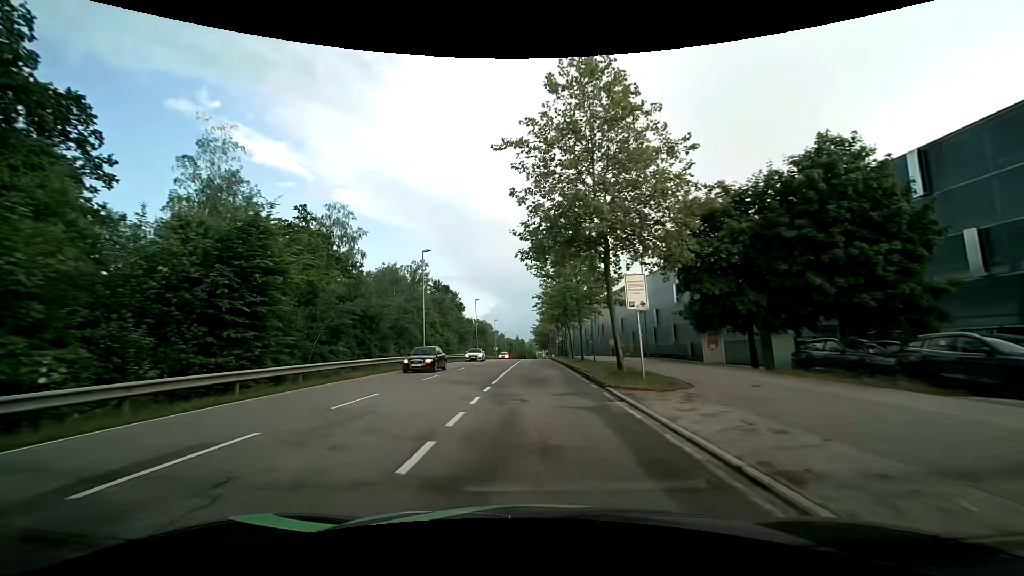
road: secondary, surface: asphalt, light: Day
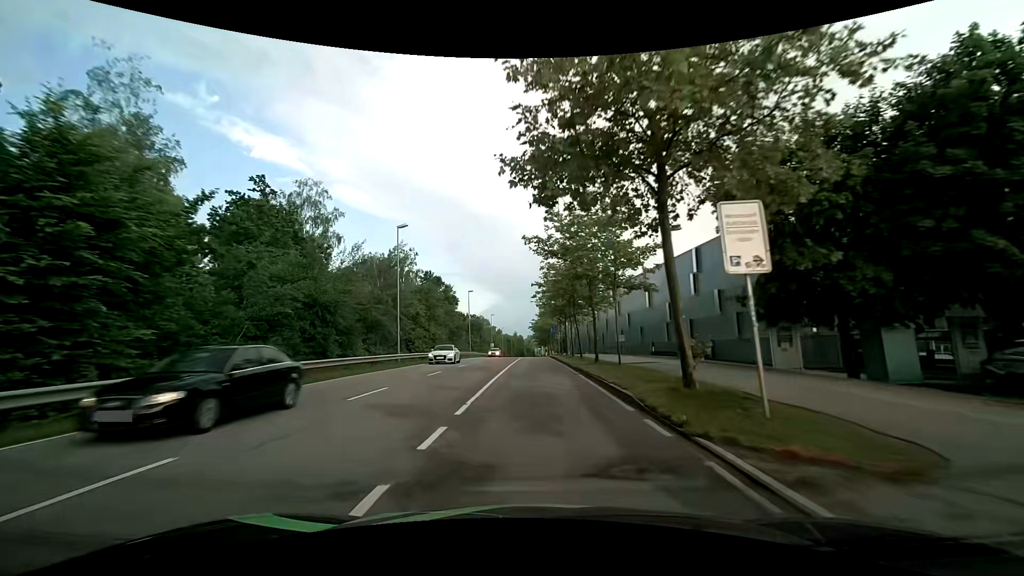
(0.0, +8.1) m; 0°
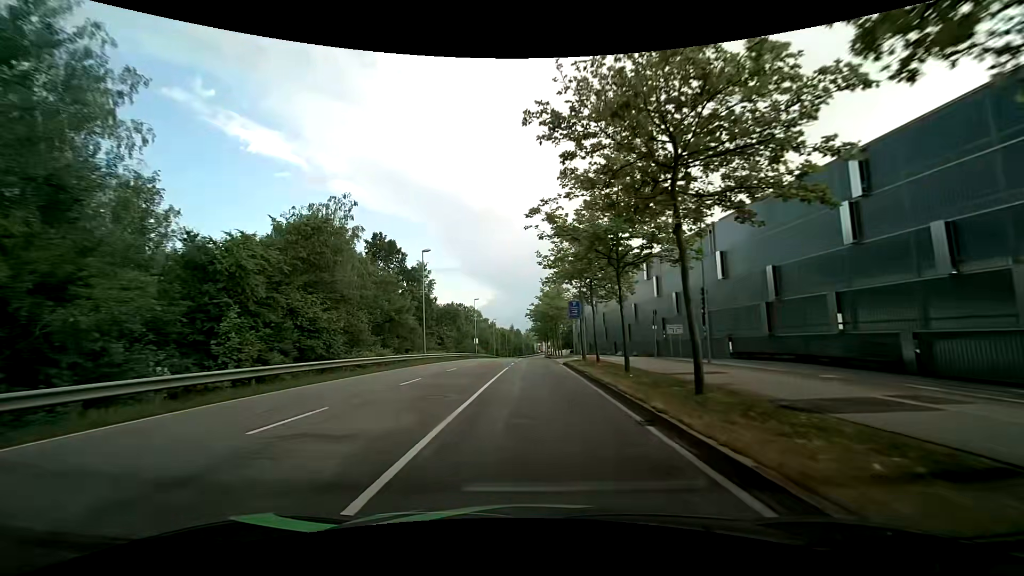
(+0.2, +31.1) m; +1°
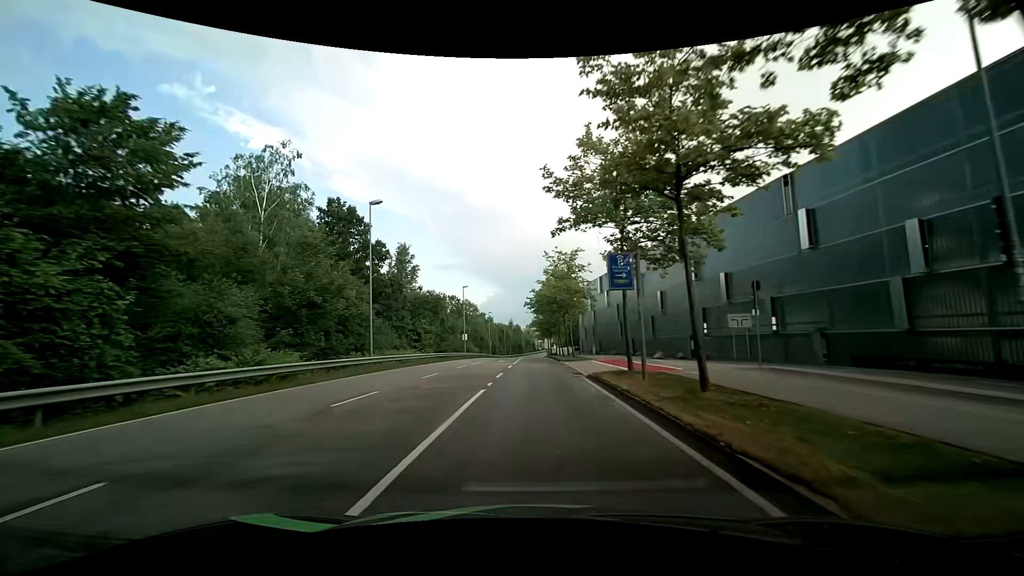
(-0.1, +15.0) m; 0°
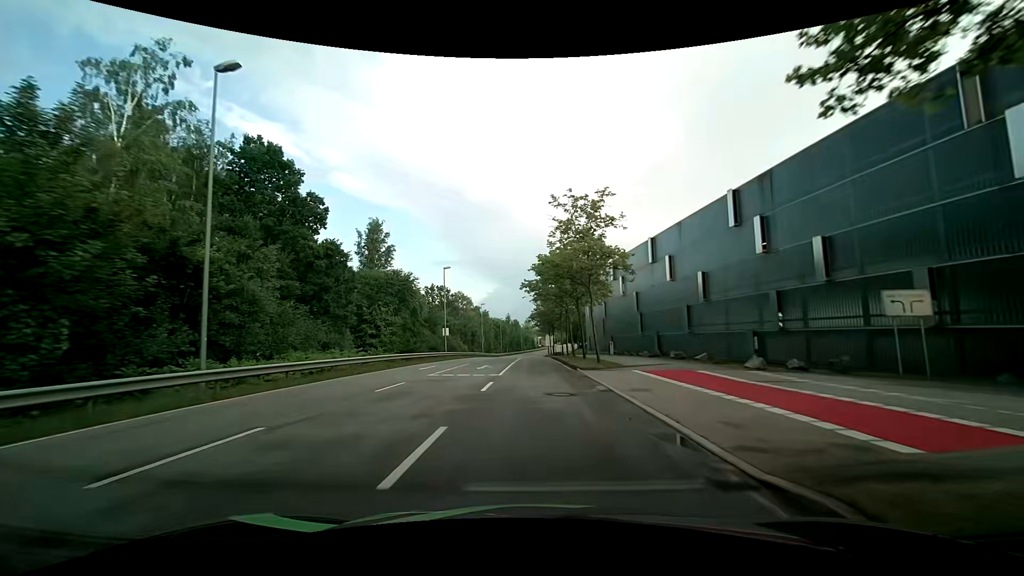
(-0.1, +15.1) m; 0°
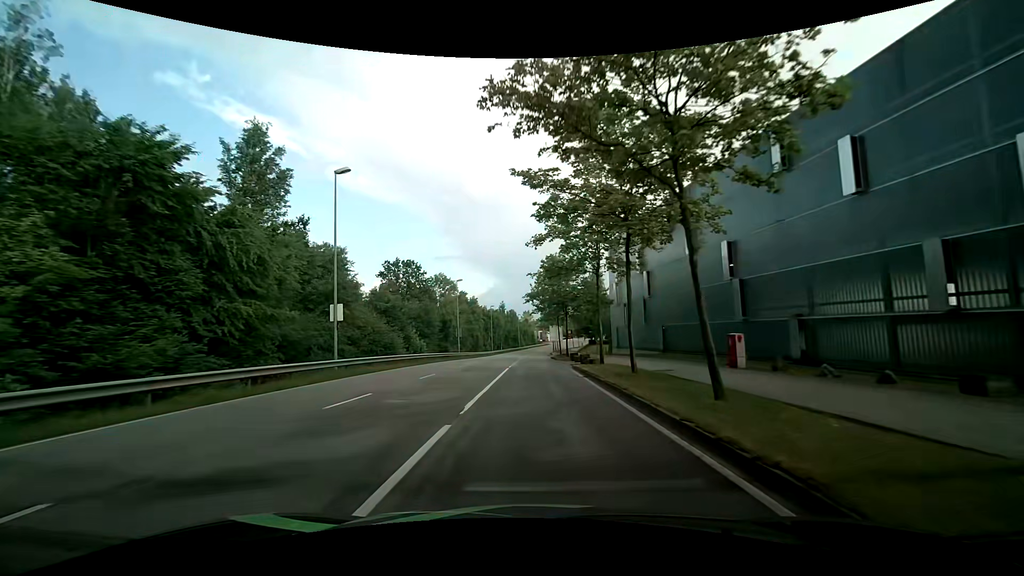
(-0.1, +30.7) m; 0°
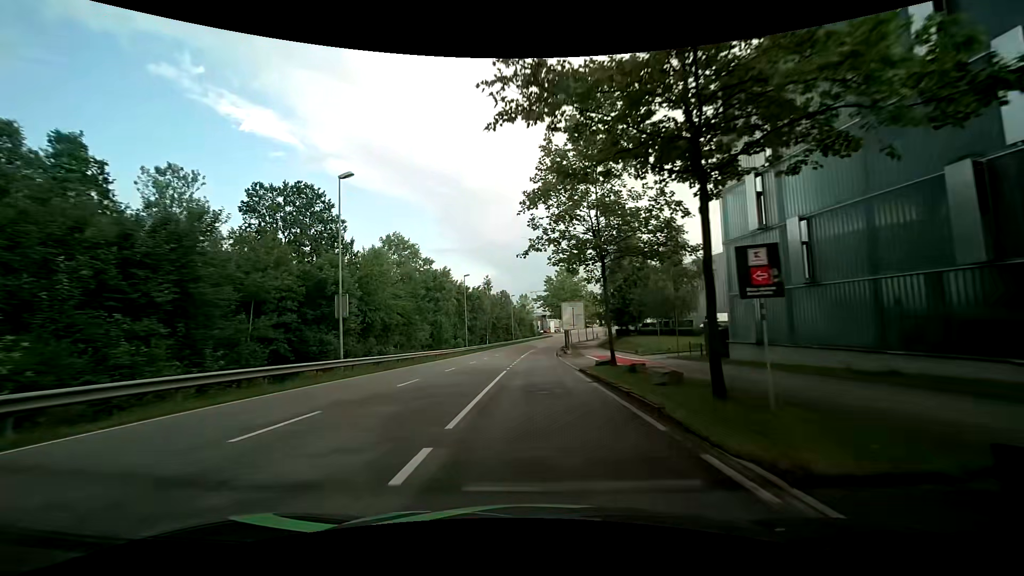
(-0.3, +39.3) m; 0°
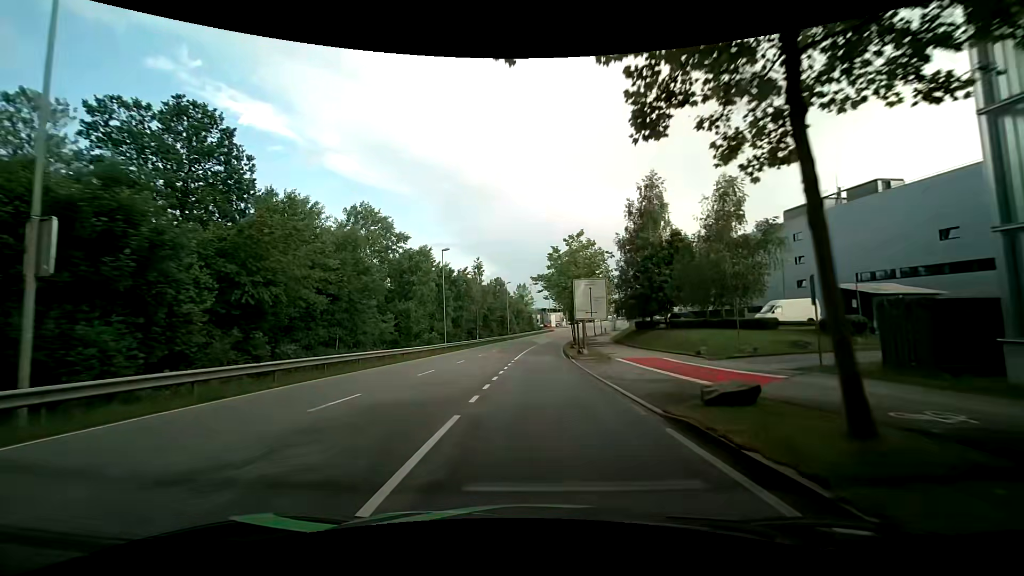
(-0.1, +15.5) m; 0°
(0, +10) (0, +20) (0, +30) (0, +40) (+1, +50) (+1, +60) (+2, +70) (+4, +80) (+5, +90) (+7, +100) m
